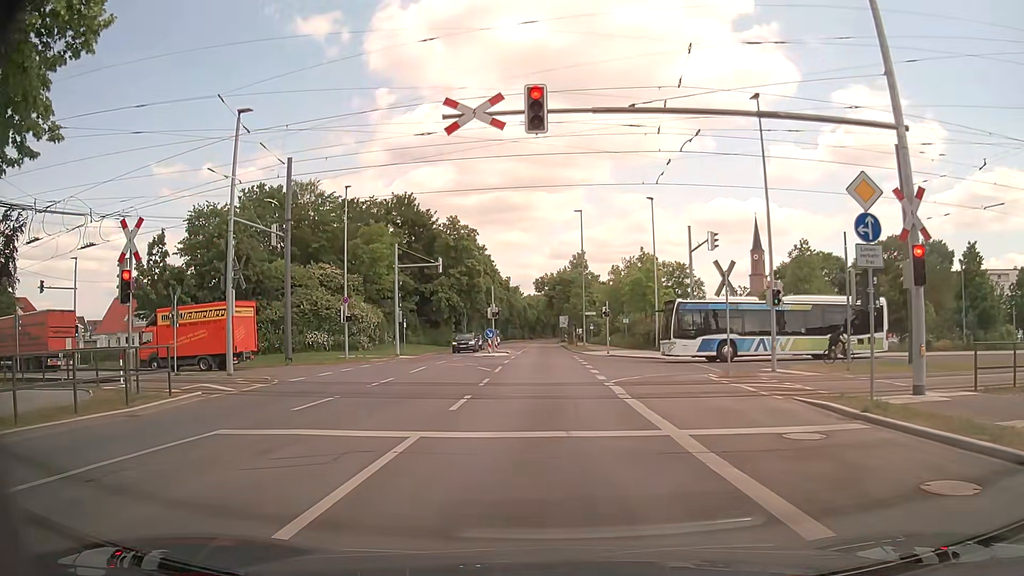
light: Day
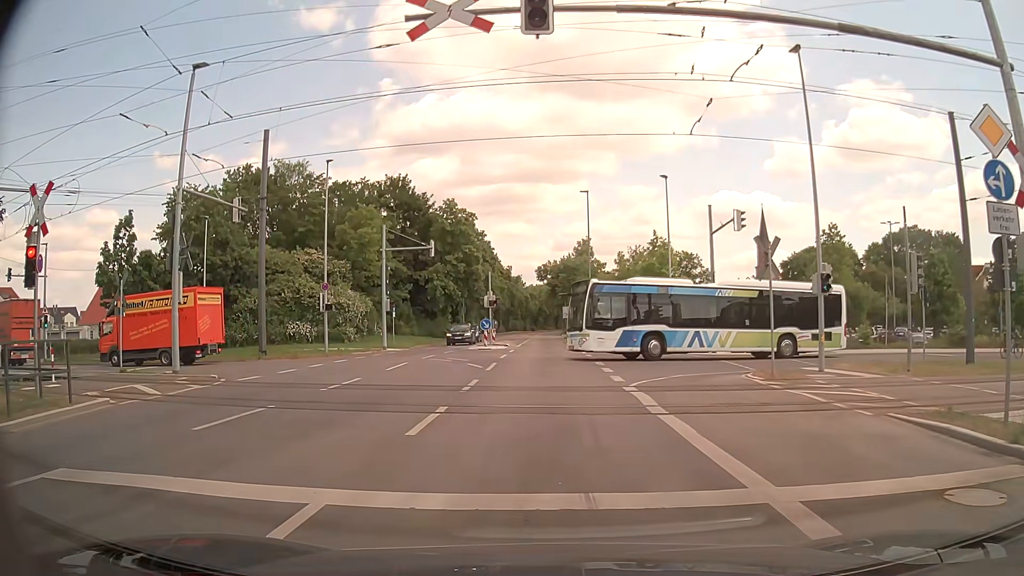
(+0.1, +4.0) m; +1°
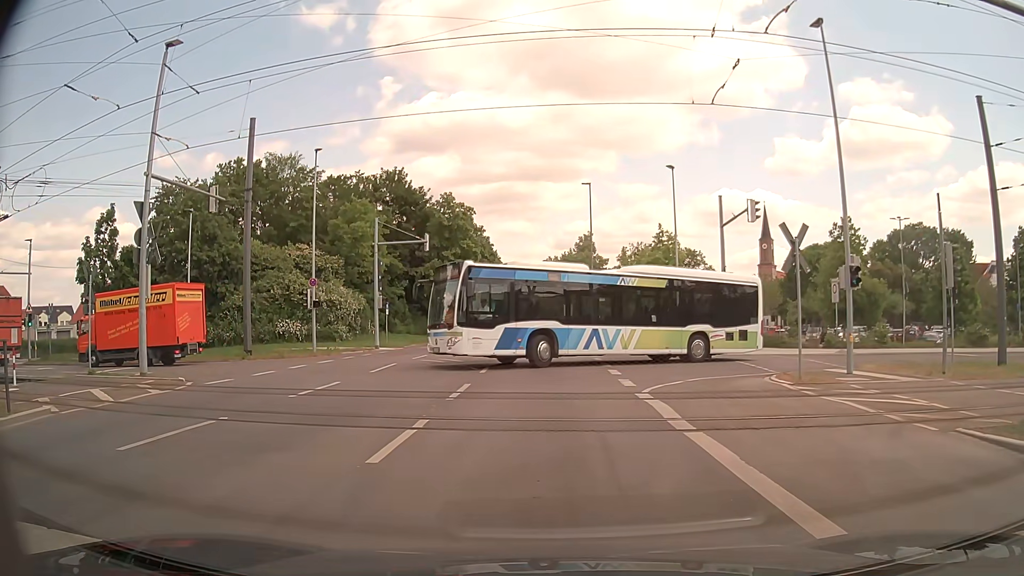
(0.0, +1.8) m; +1°
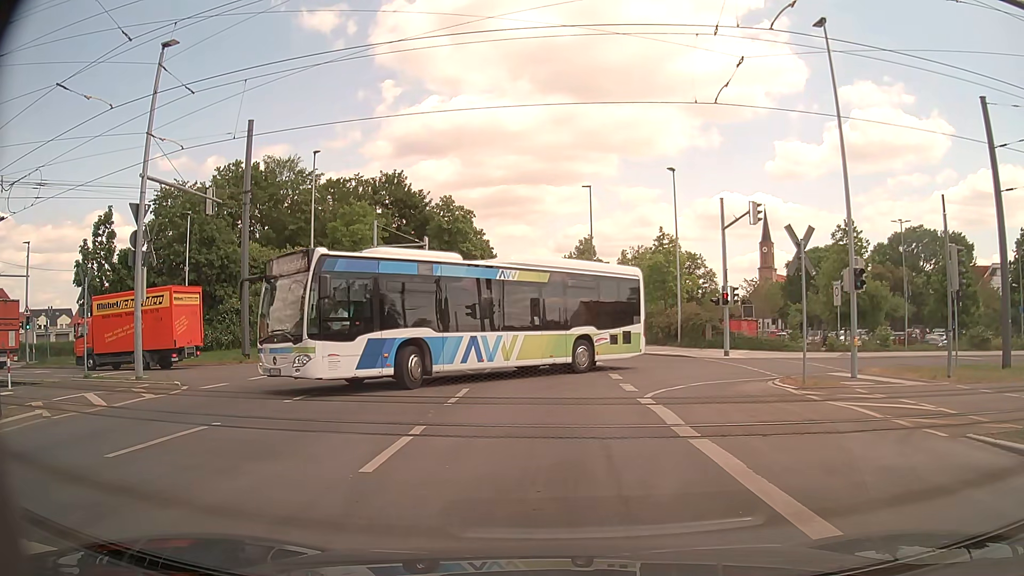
(0.0, +0.3) m; 0°
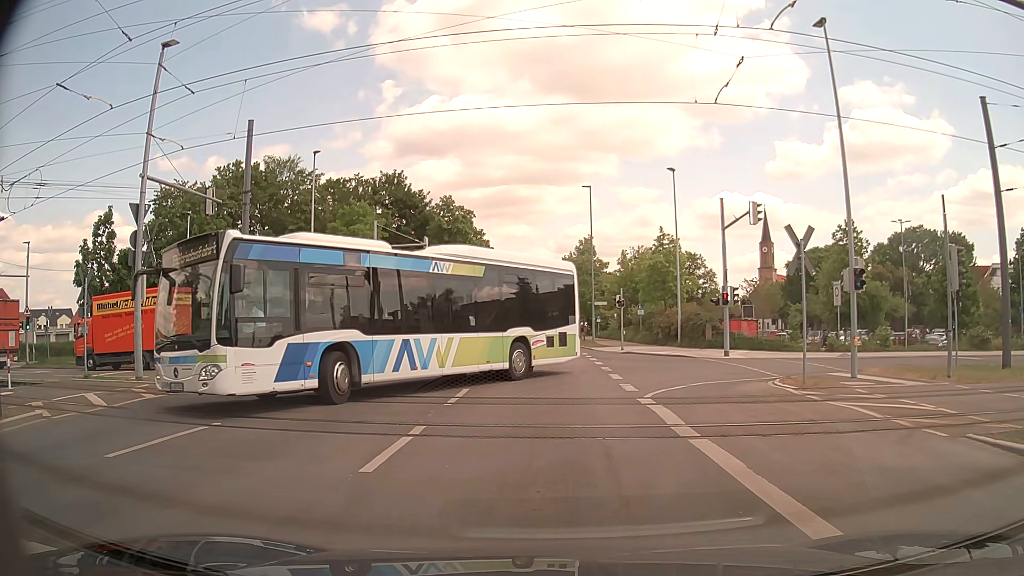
(0.0, 0.0) m; 0°
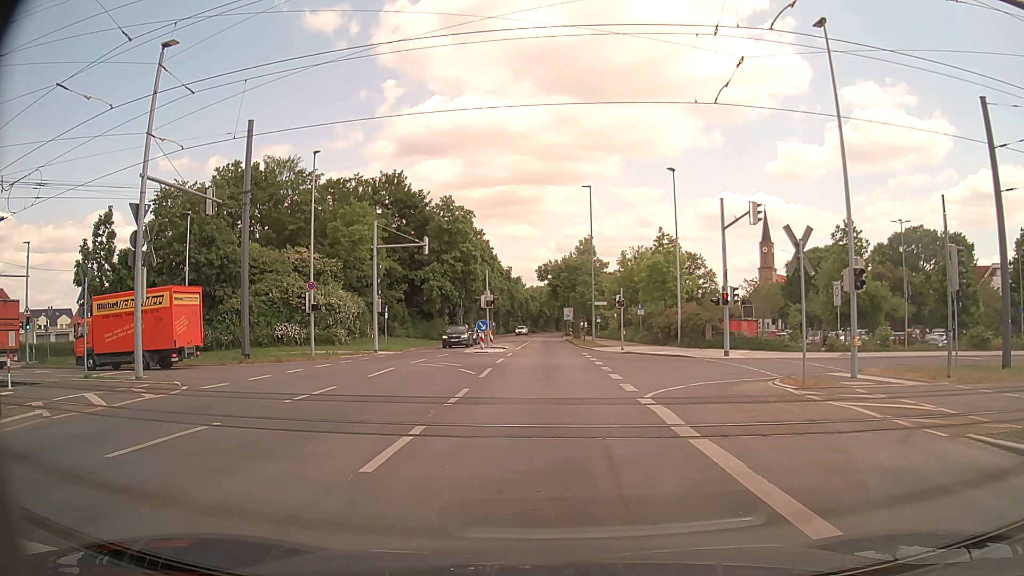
(0.0, 0.0) m; 0°
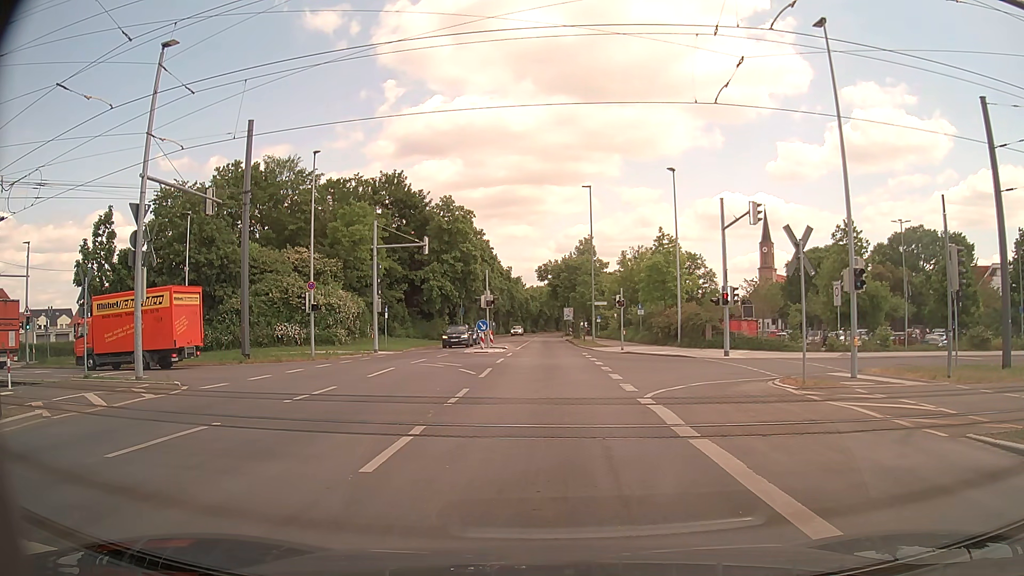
(0.0, 0.0) m; 0°
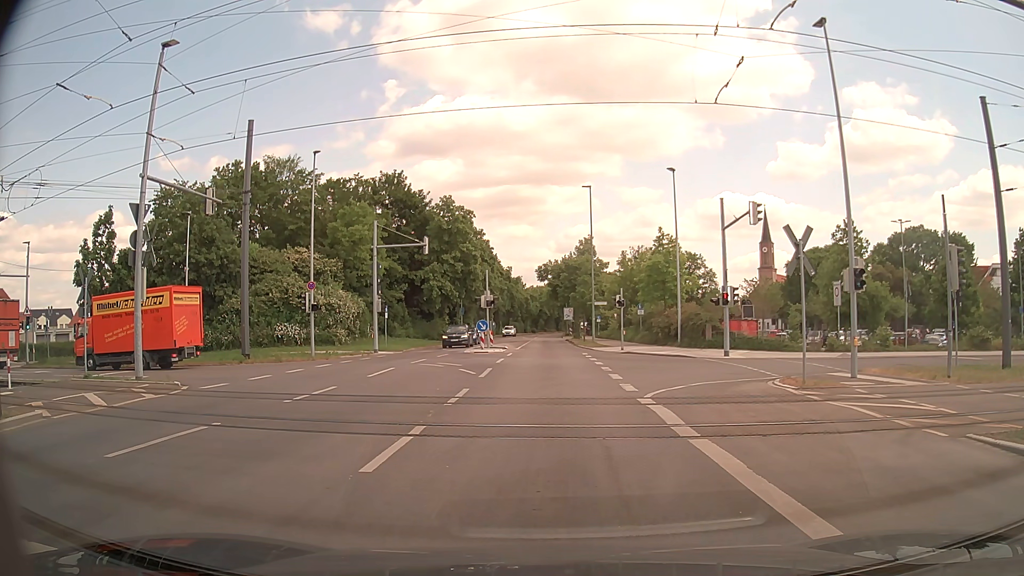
(0.0, 0.0) m; 0°
(0, +10) (-1, +20) (-1, +30) (-1, +40) (-1, +50) (-2, +60) (-2, +70) (-2, +80) (-3, +90) (-3, +100) m
